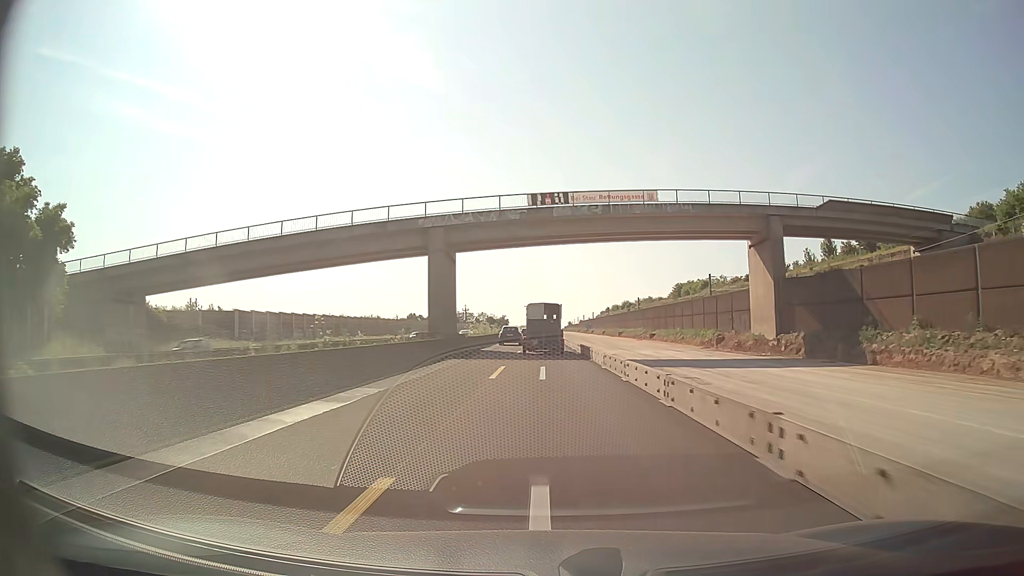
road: motorway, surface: asphalt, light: Day
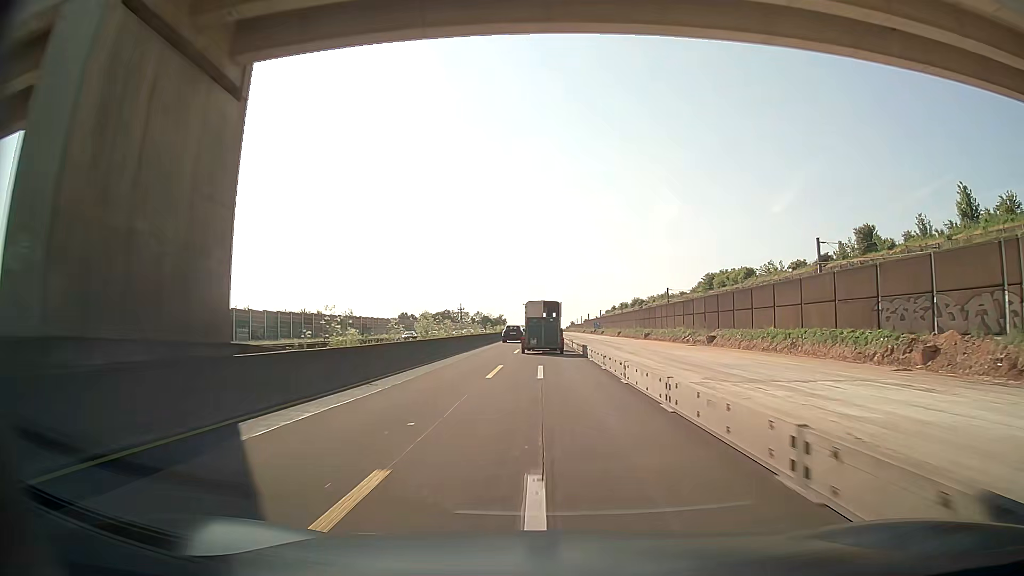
(0.0, +36.8) m; 0°
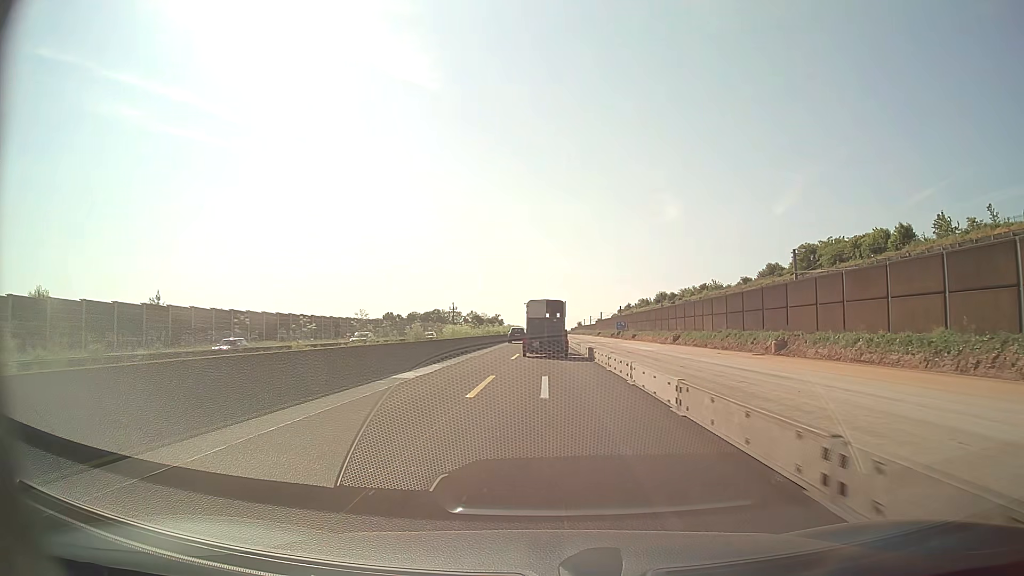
(-0.1, +61.1) m; 0°
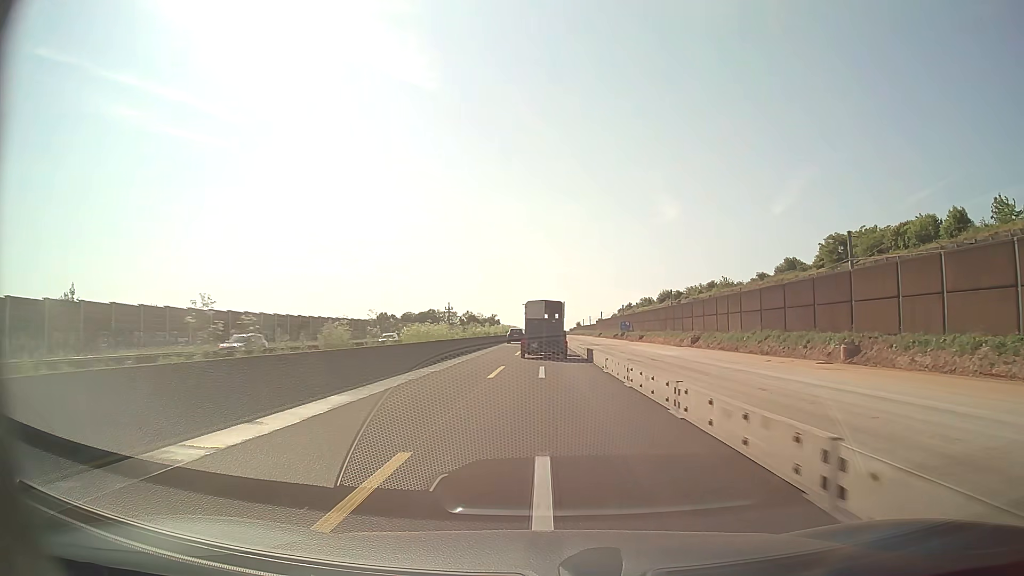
(0.0, +12.1) m; 0°
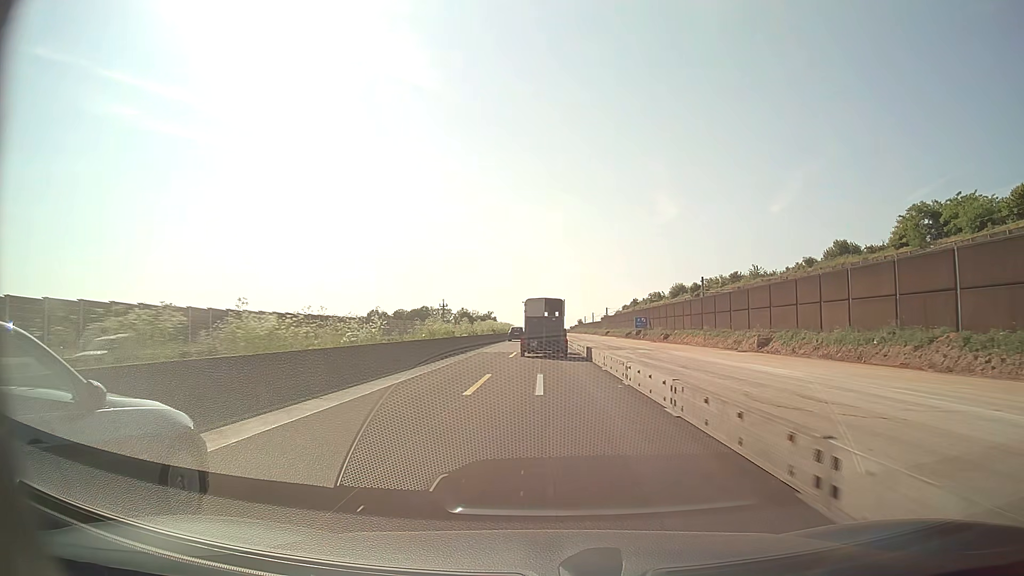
(0.0, +24.0) m; 0°
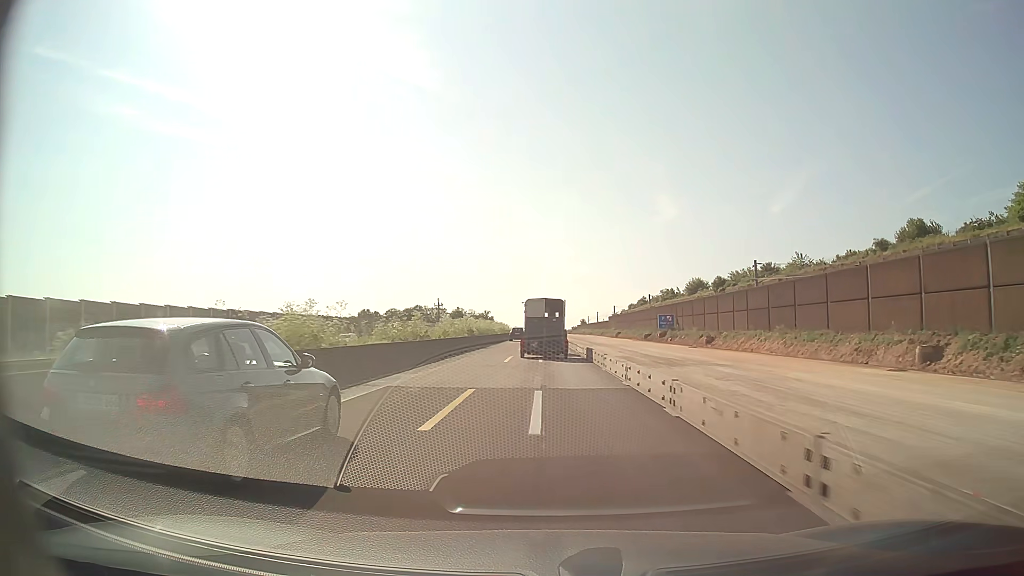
(0.0, +23.8) m; 0°
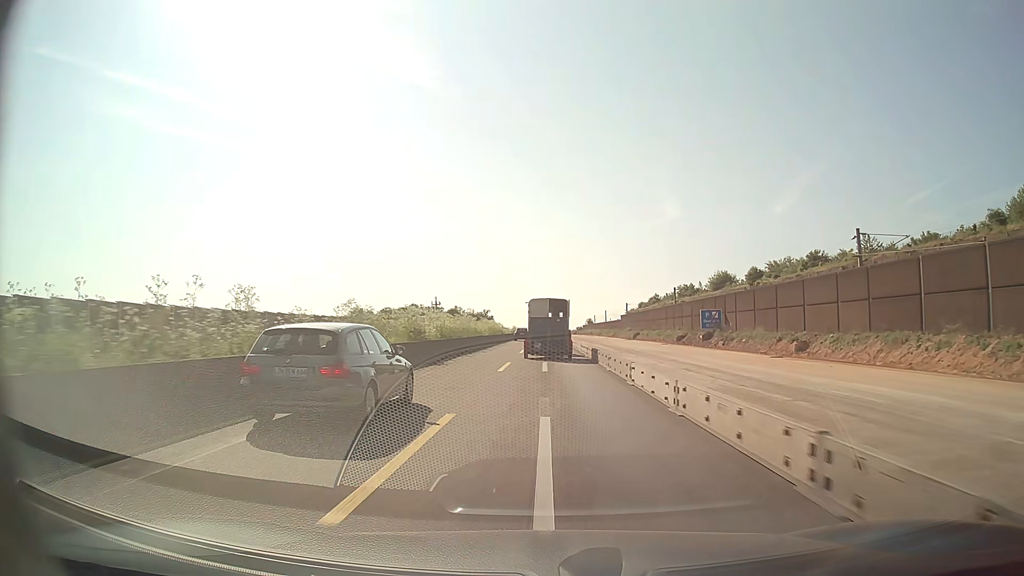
(0.0, +23.7) m; 0°
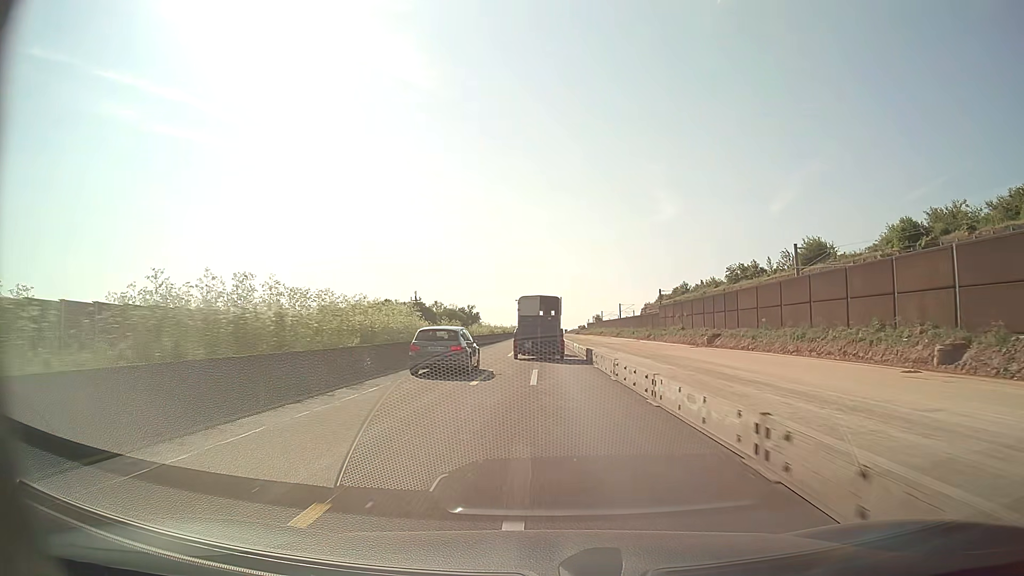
(+0.4, +58.7) m; 0°
(0, +10) (0, +20) (0, +30) (0, +40) (0, +50) (0, +60) (0, +70) (0, +80) (0, +90) (0, +100) m
